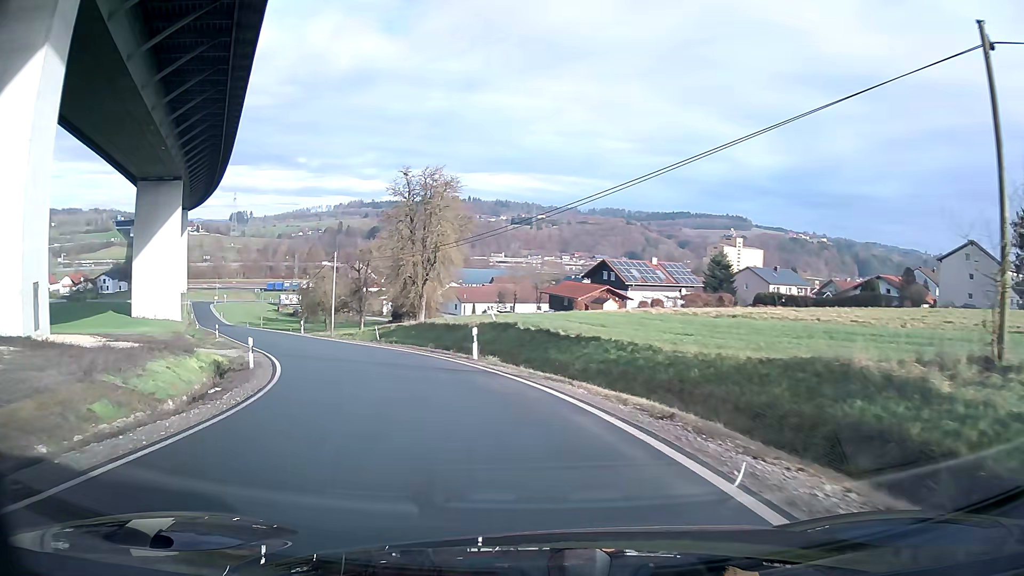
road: unclassified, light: Day
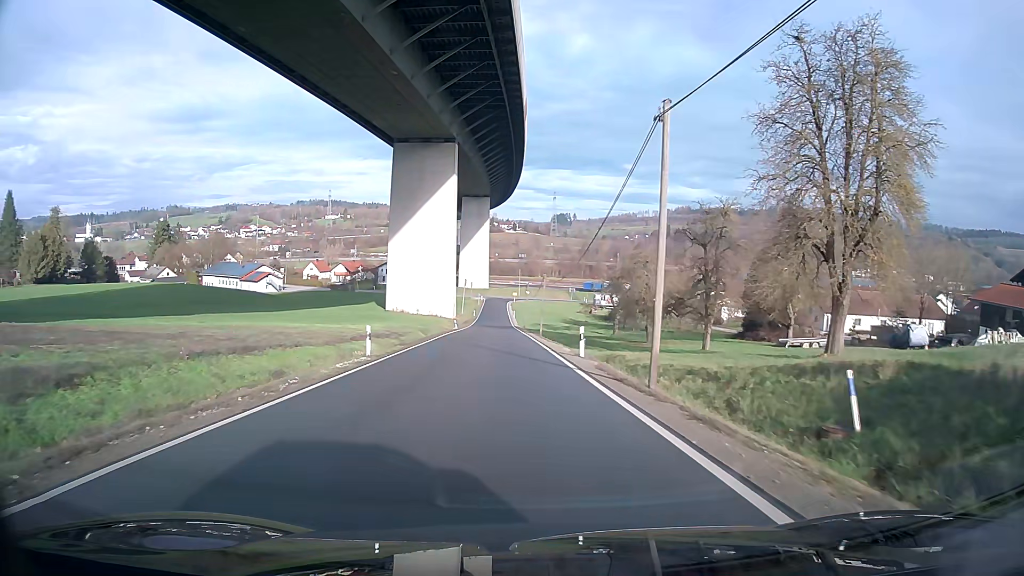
(-7.9, +30.8) m; -25°
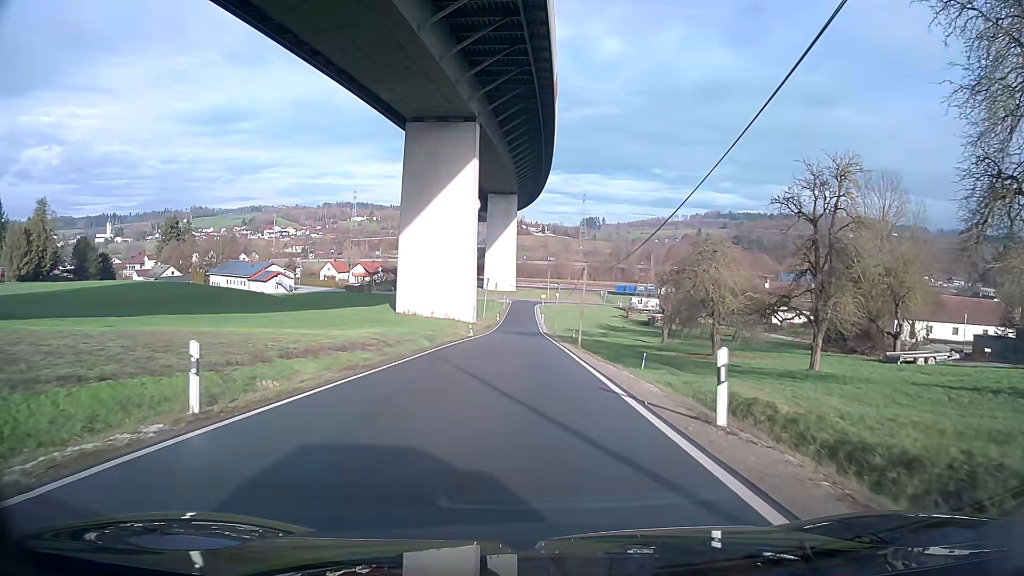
(-0.3, +13.9) m; -2°
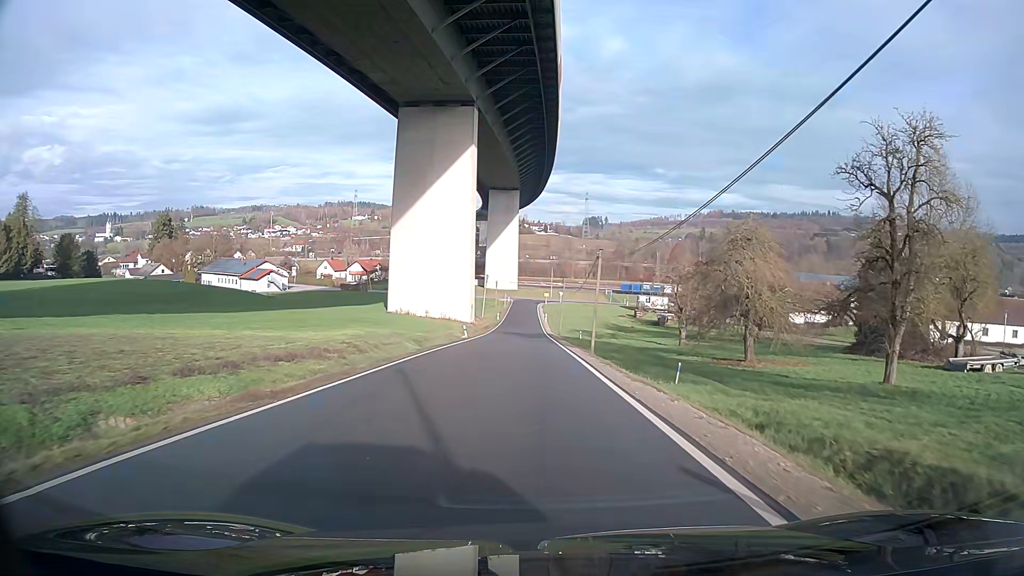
(0.0, +7.1) m; 0°
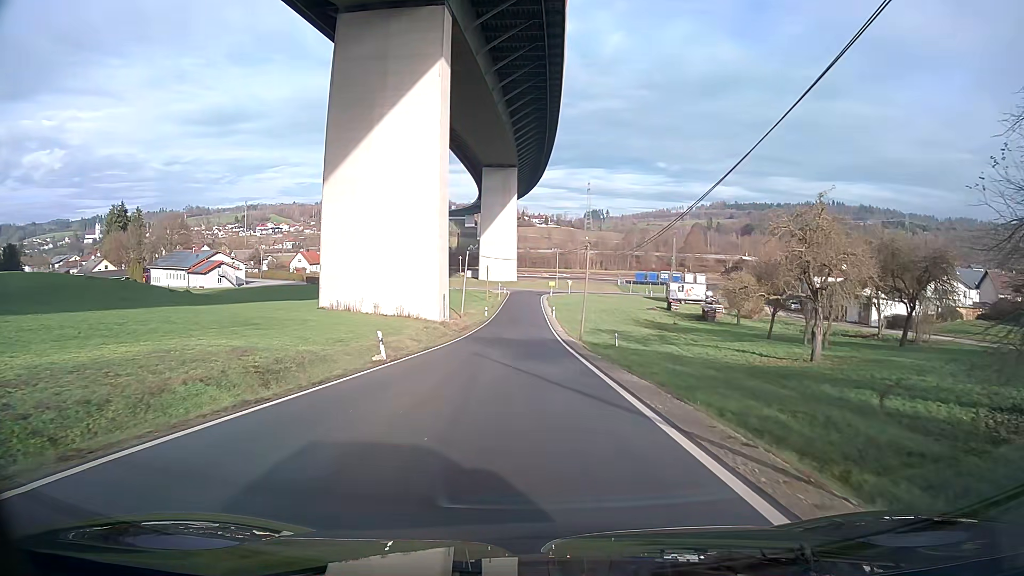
(0.0, +29.7) m; 0°
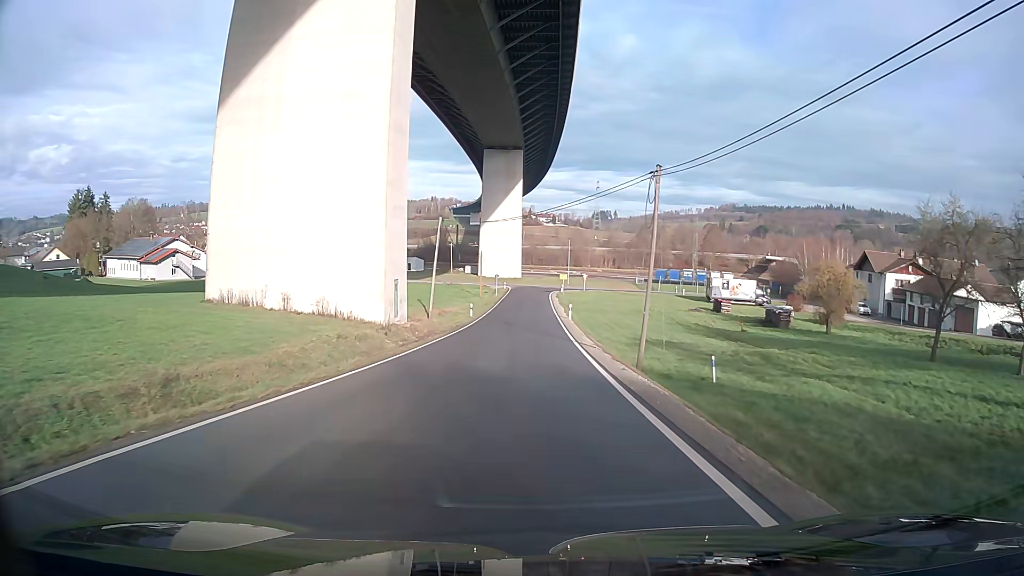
(-0.1, +22.8) m; -1°
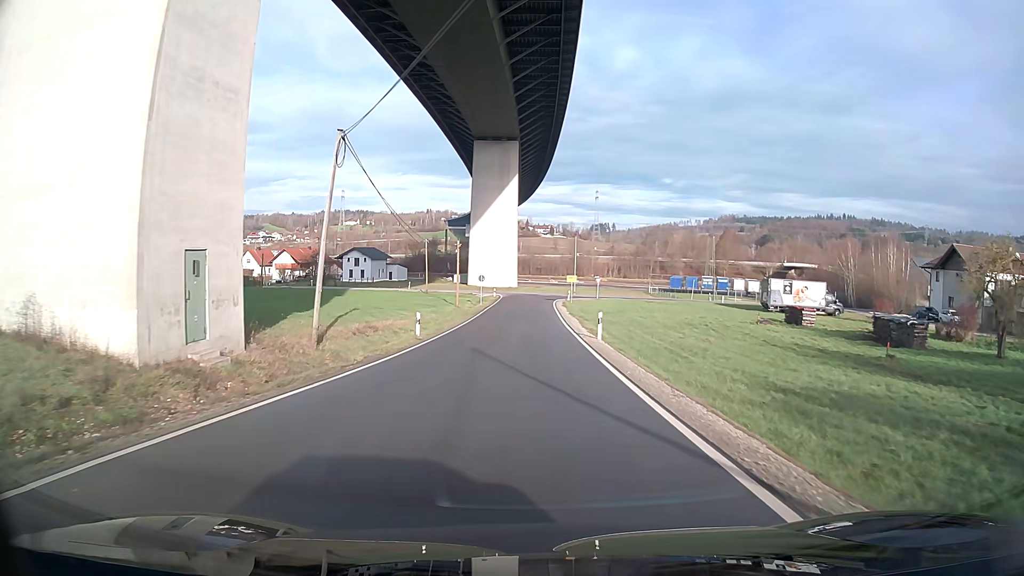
(+0.1, +22.6) m; +1°
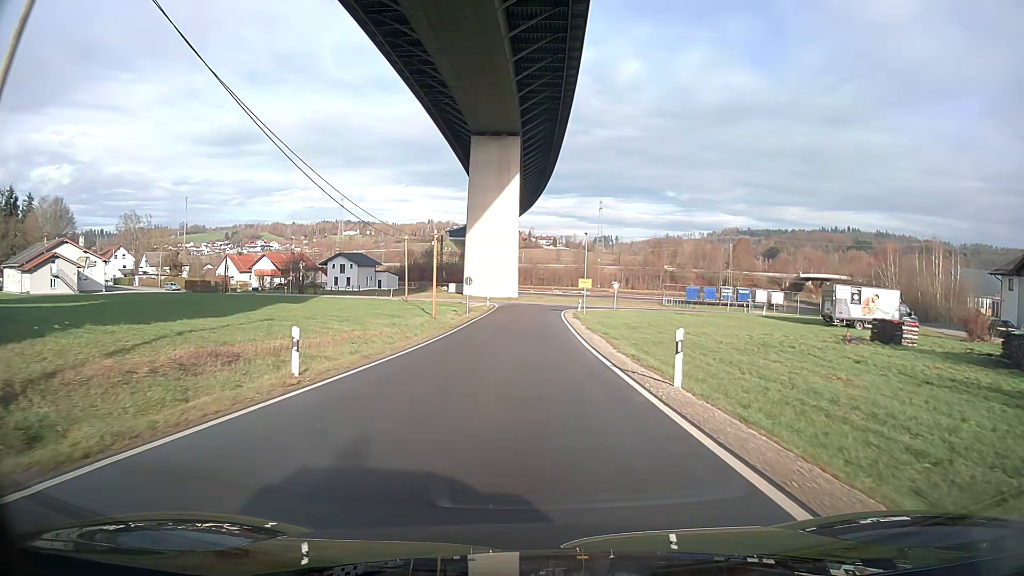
(0.0, +14.3) m; 0°
